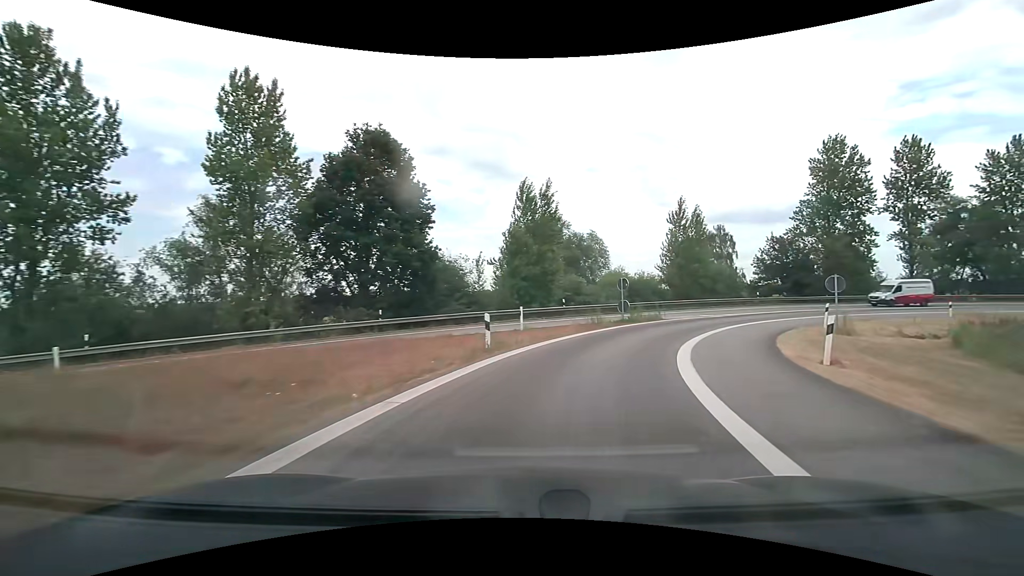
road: motorway_link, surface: asphalt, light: Day
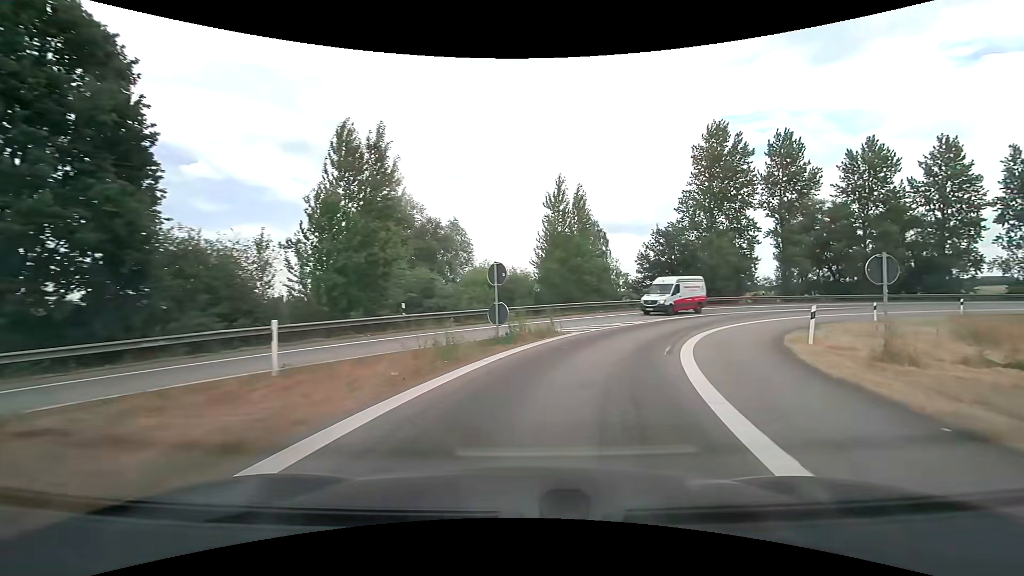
(+1.7, +13.1) m; +16°
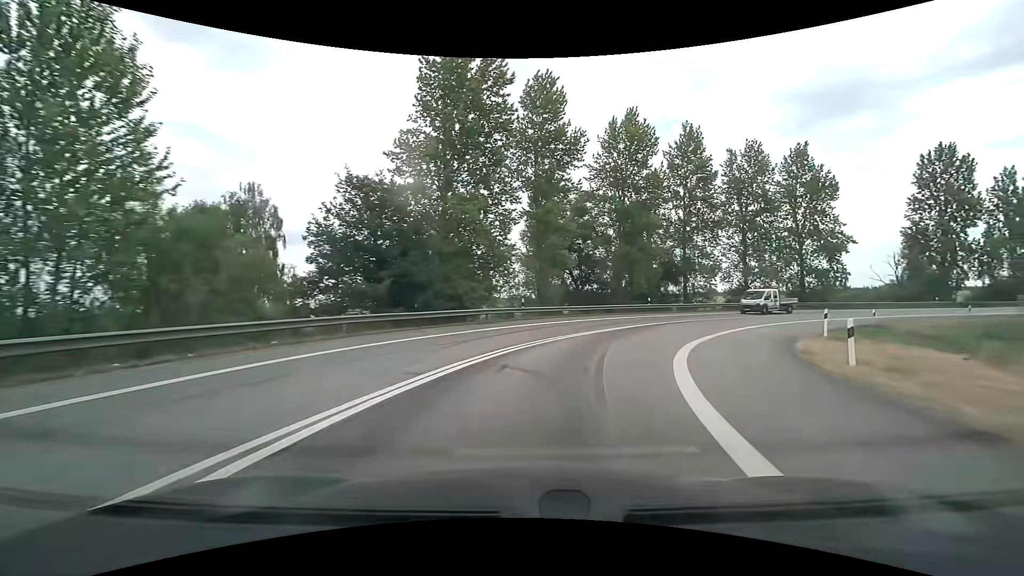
(+6.8, +24.7) m; +31°
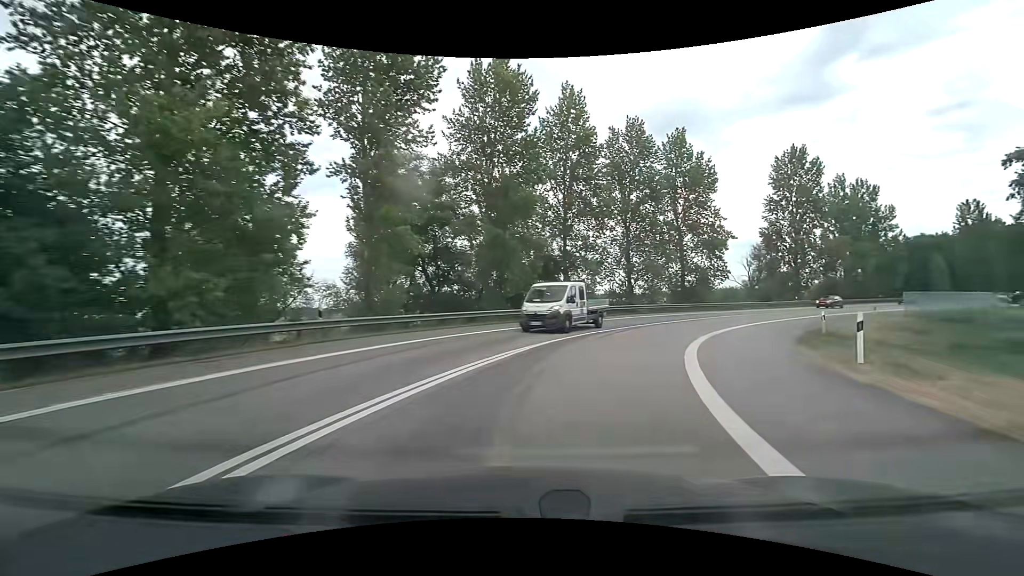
(+1.7, +13.0) m; +15°
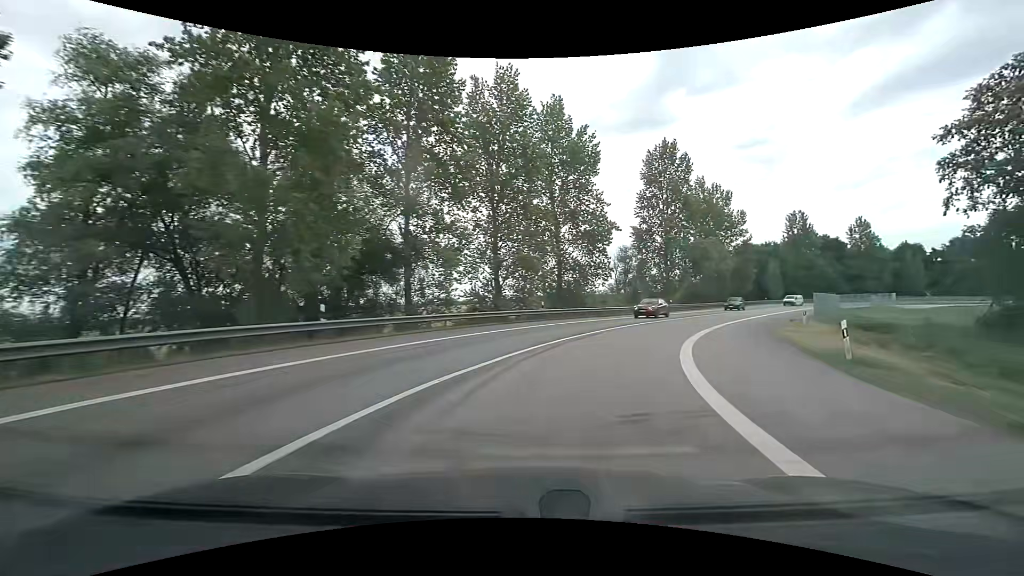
(+1.8, +13.3) m; +15°
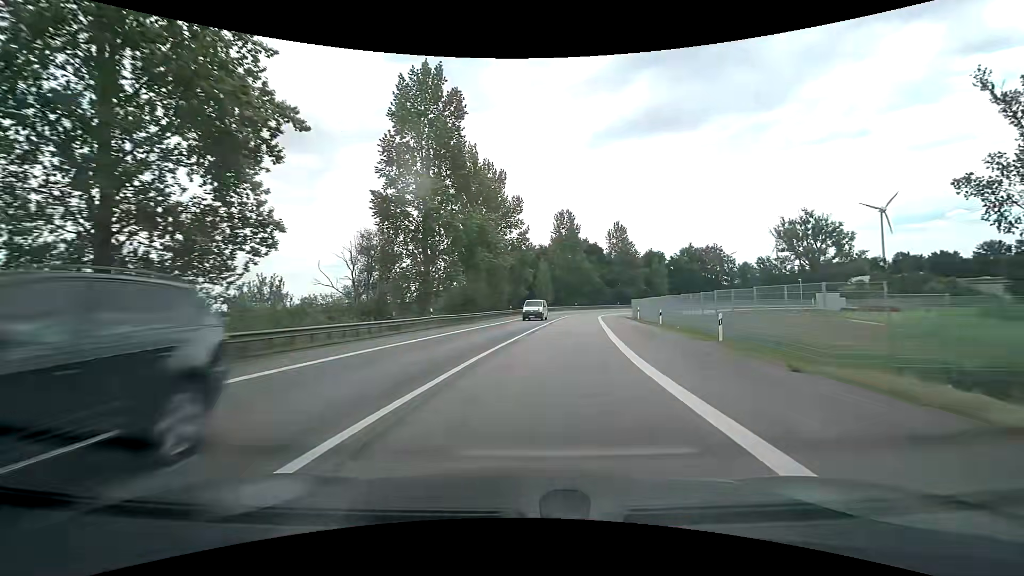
(+7.3, +27.4) m; +27°
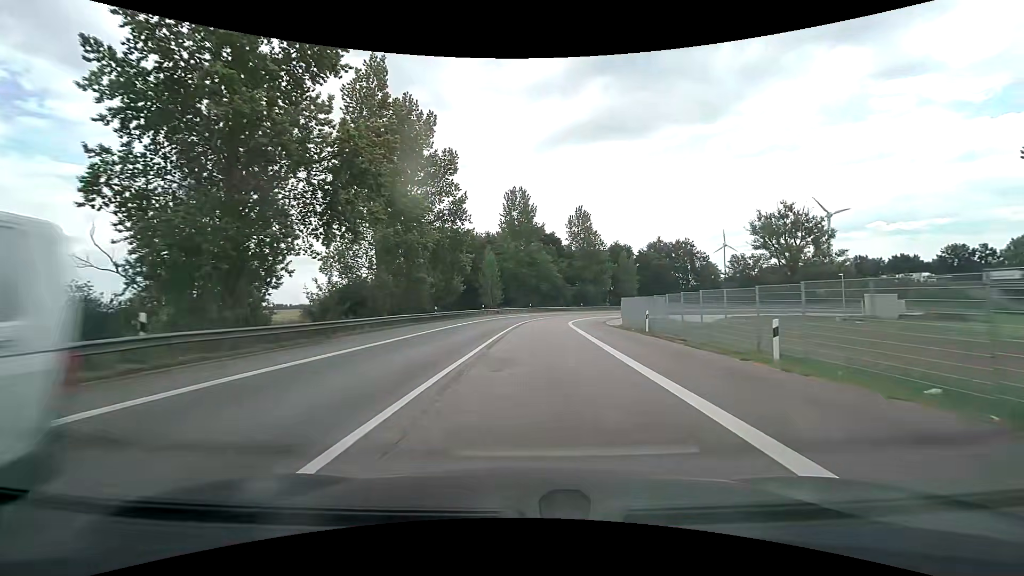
(+1.7, +22.8) m; +6°
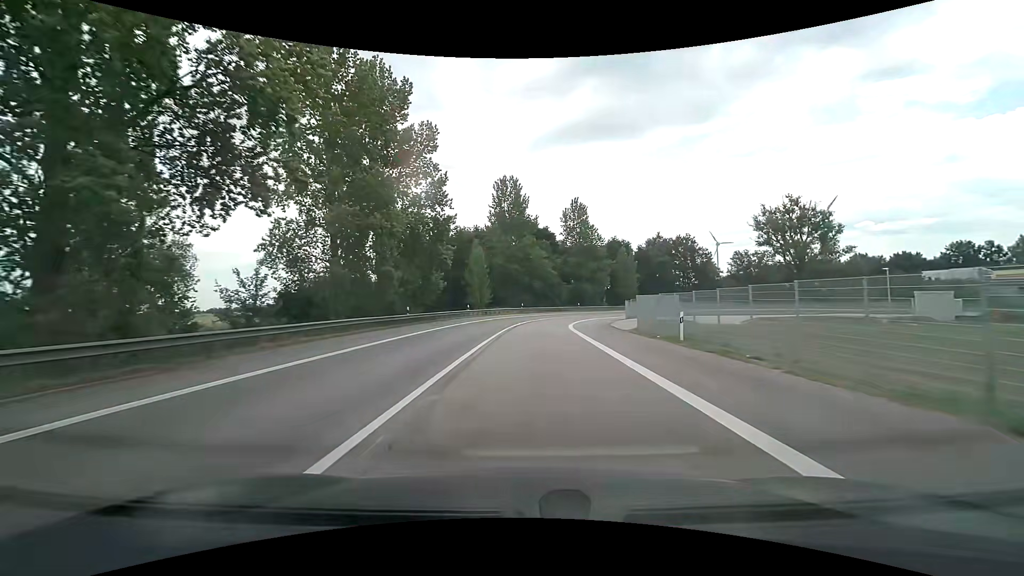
(+0.1, +7.7) m; +1°
